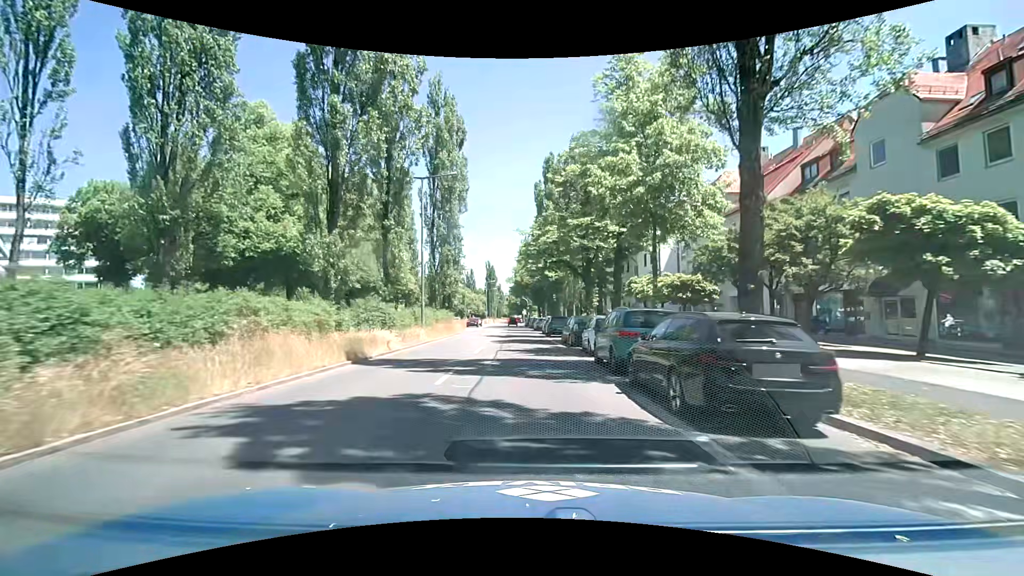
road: secondary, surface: asphalt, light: Day
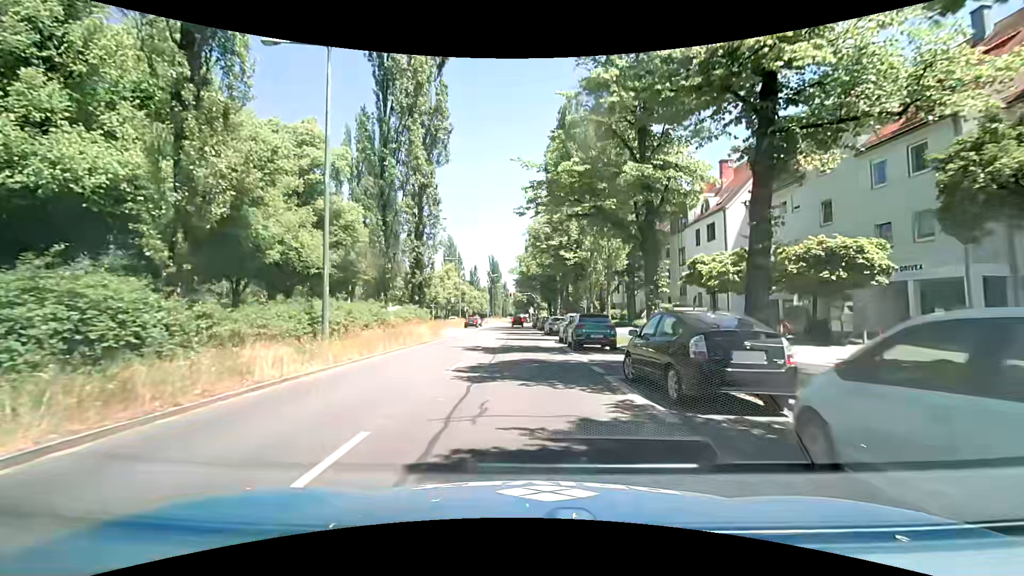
(-0.1, +15.8) m; -1°
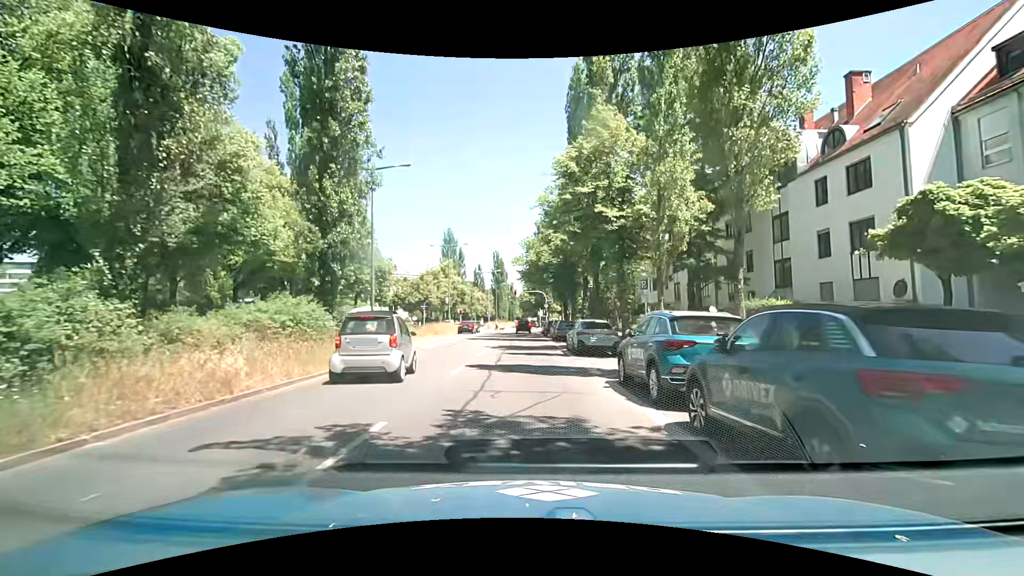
(0.0, +17.1) m; 0°
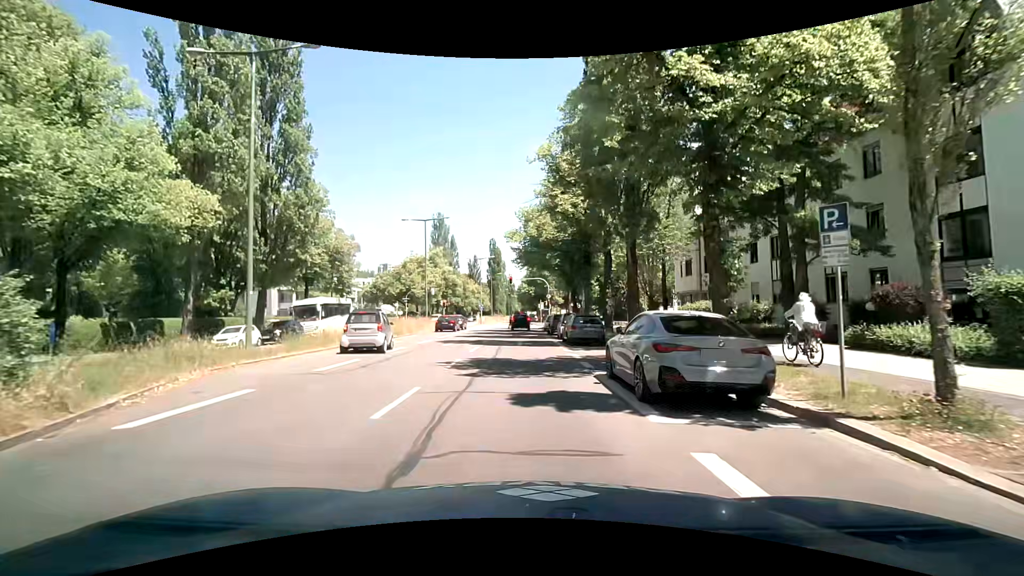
(+0.1, +12.4) m; 0°
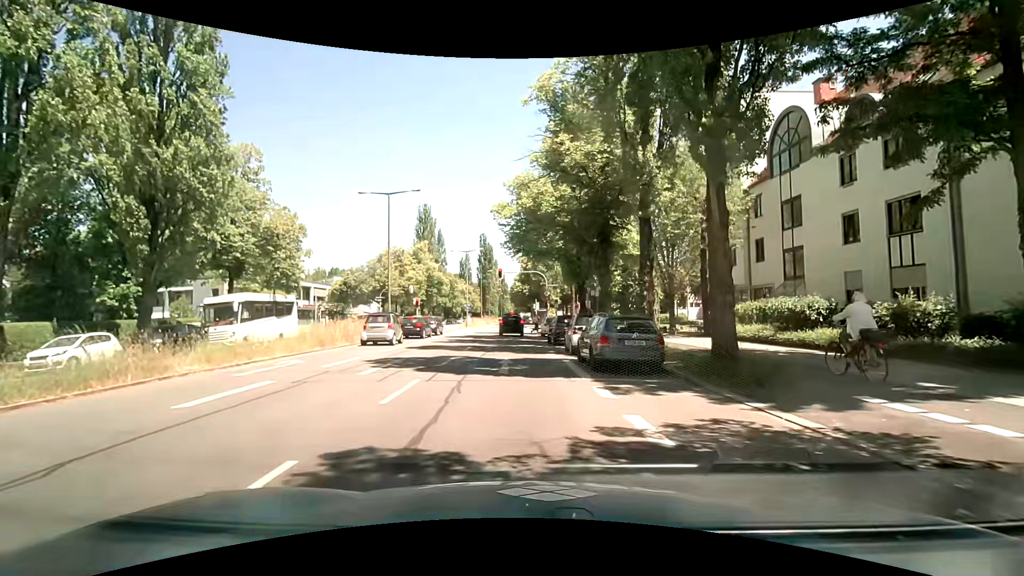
(0.0, +10.2) m; +1°
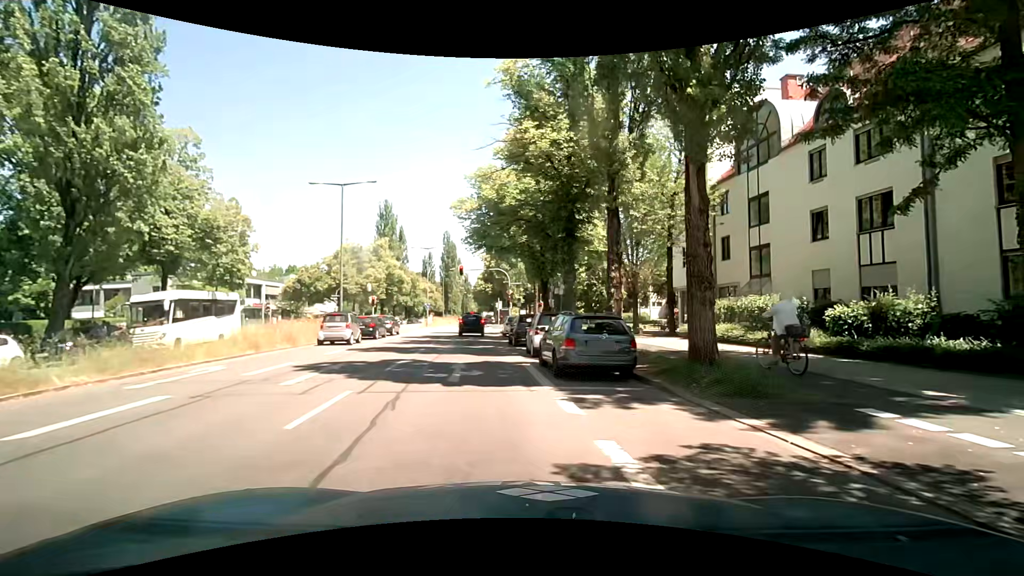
(0.0, +1.5) m; +5°
